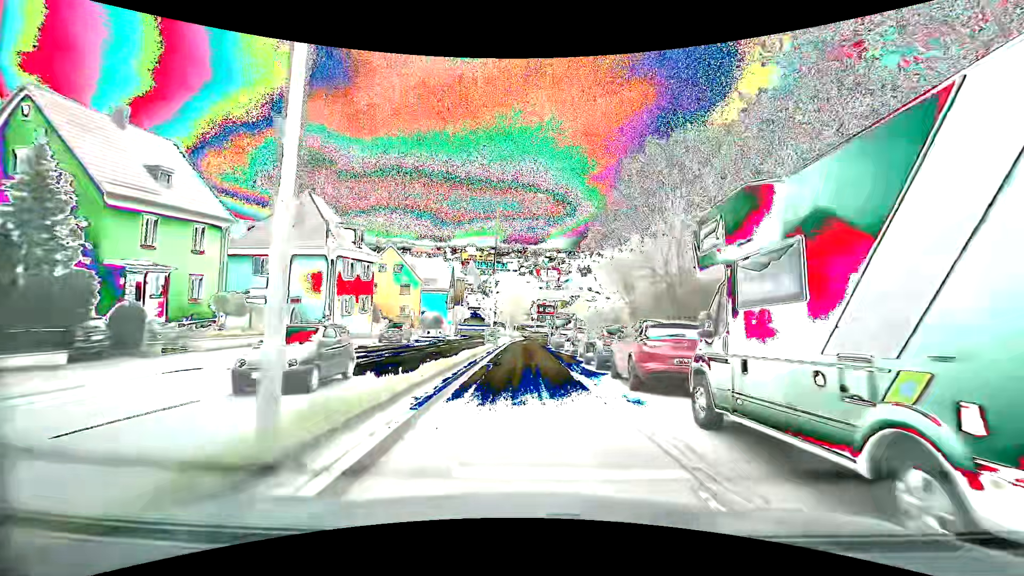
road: secondary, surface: asphalt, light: Day
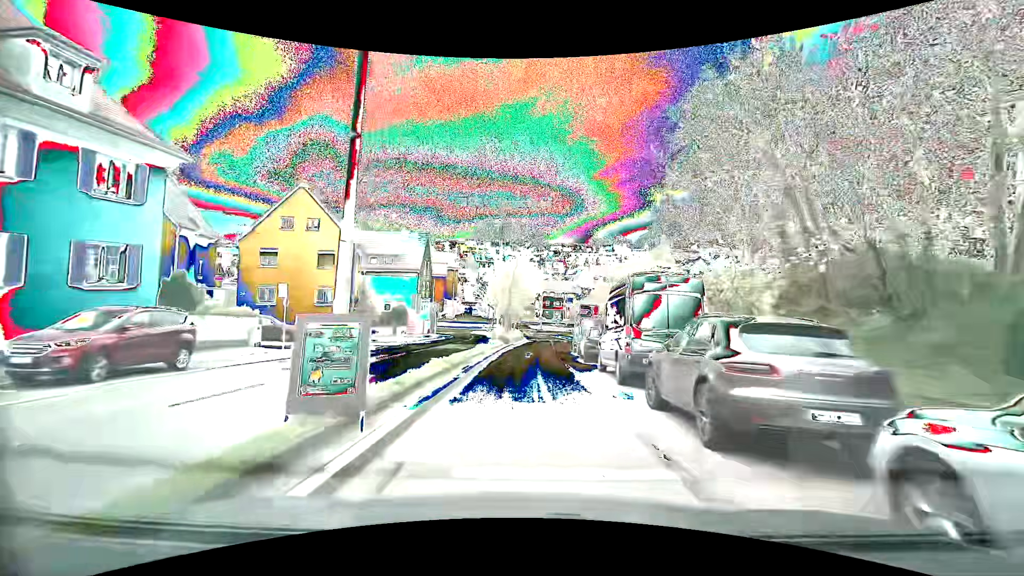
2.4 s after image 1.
(0.0, +28.0) m; +1°
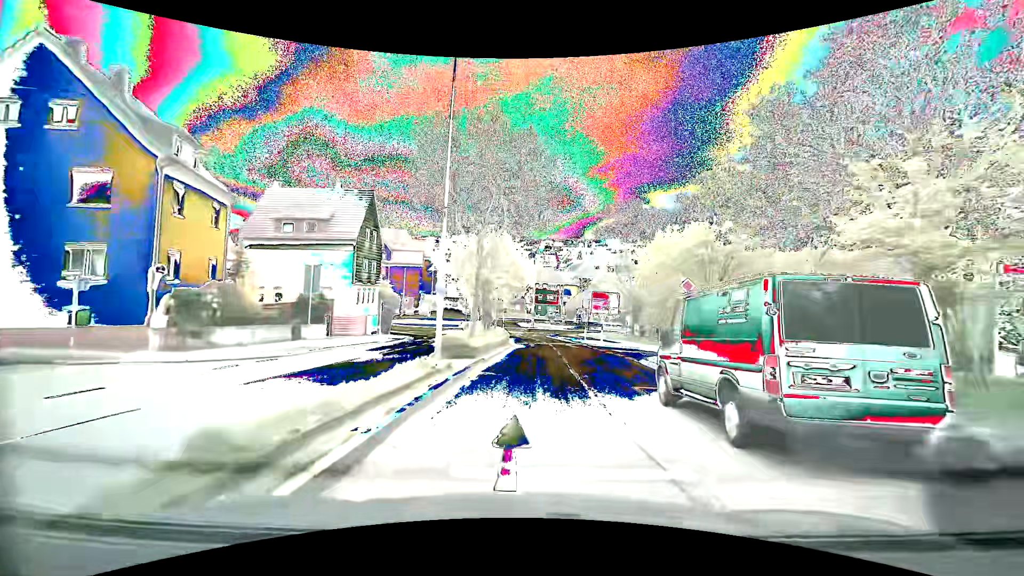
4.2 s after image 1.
(-0.1, +21.0) m; +1°
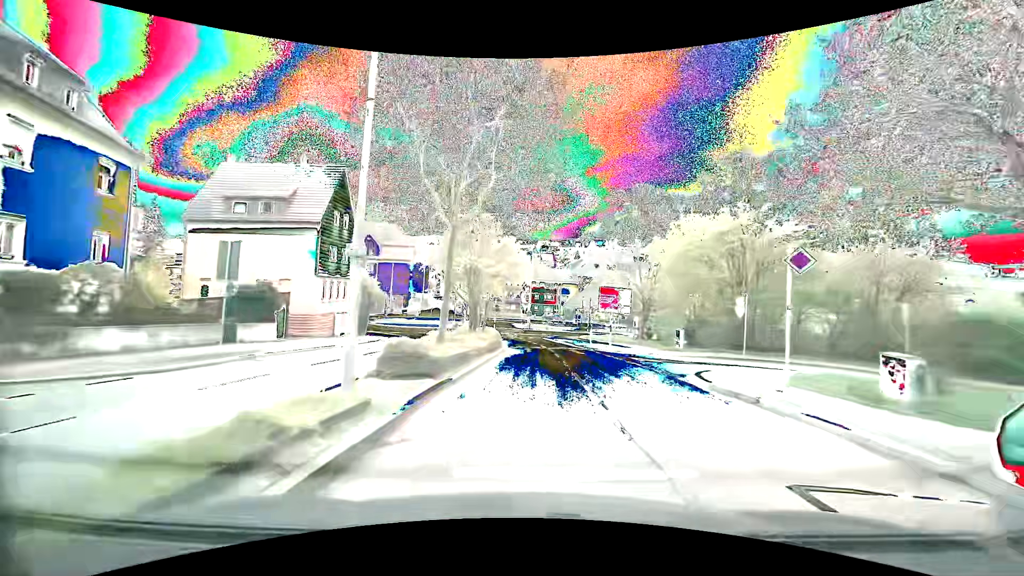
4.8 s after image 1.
(0.0, +6.9) m; +1°
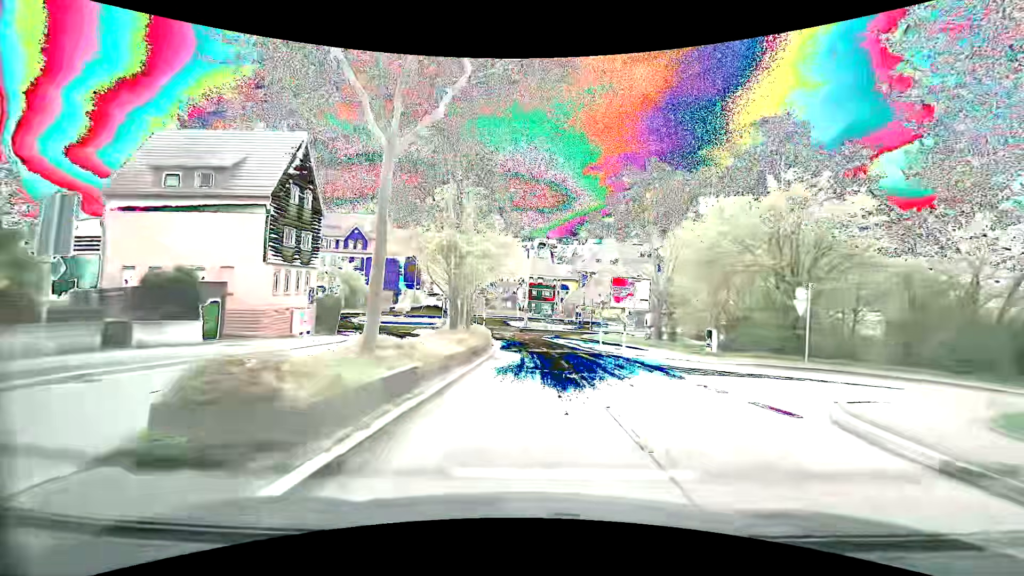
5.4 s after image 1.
(0.0, +6.8) m; 0°
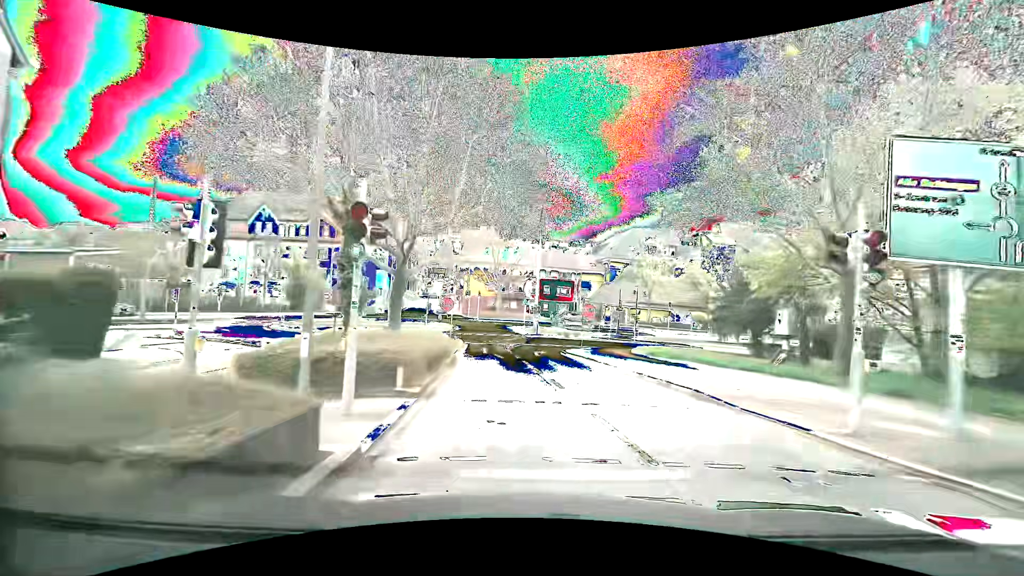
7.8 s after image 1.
(+0.2, +24.3) m; +1°
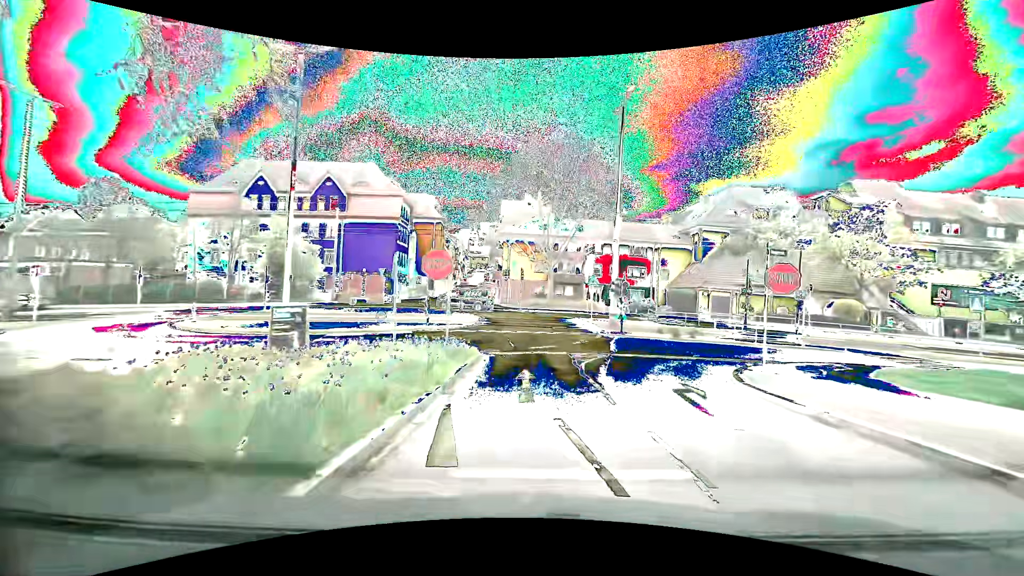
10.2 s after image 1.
(-1.8, +19.3) m; -6°
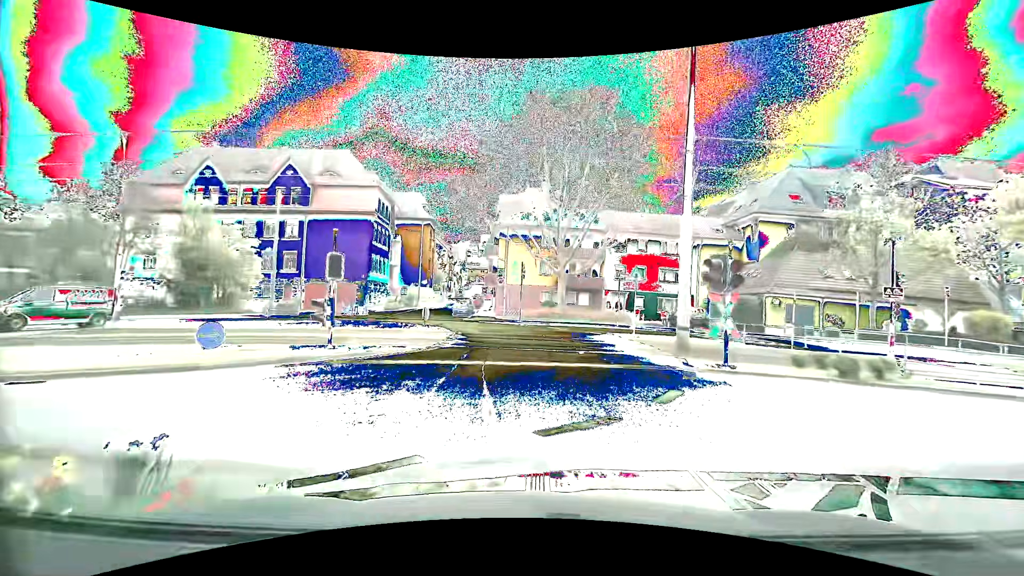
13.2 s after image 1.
(-0.1, +12.9) m; +2°
